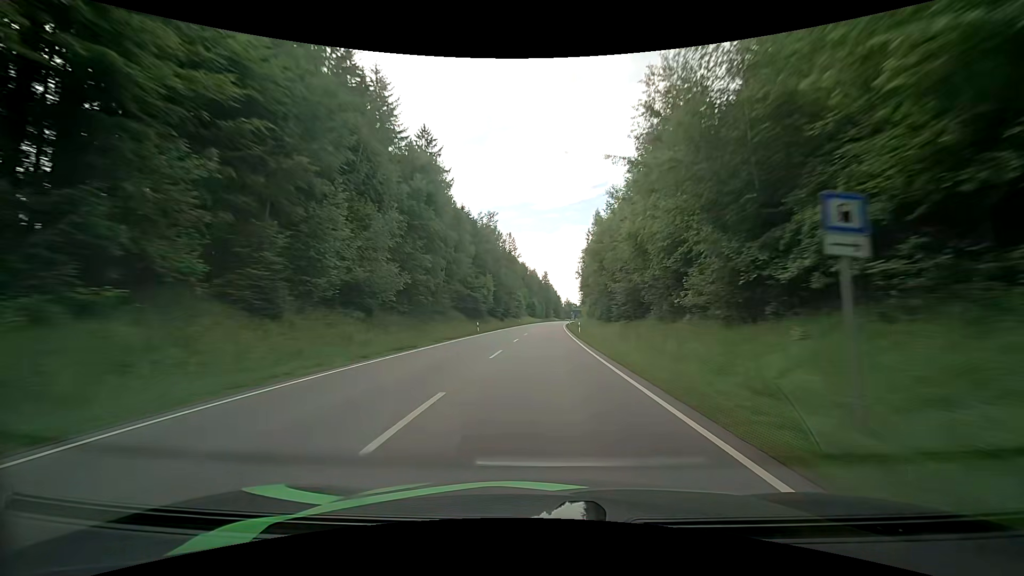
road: primary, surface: asphalt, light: Day
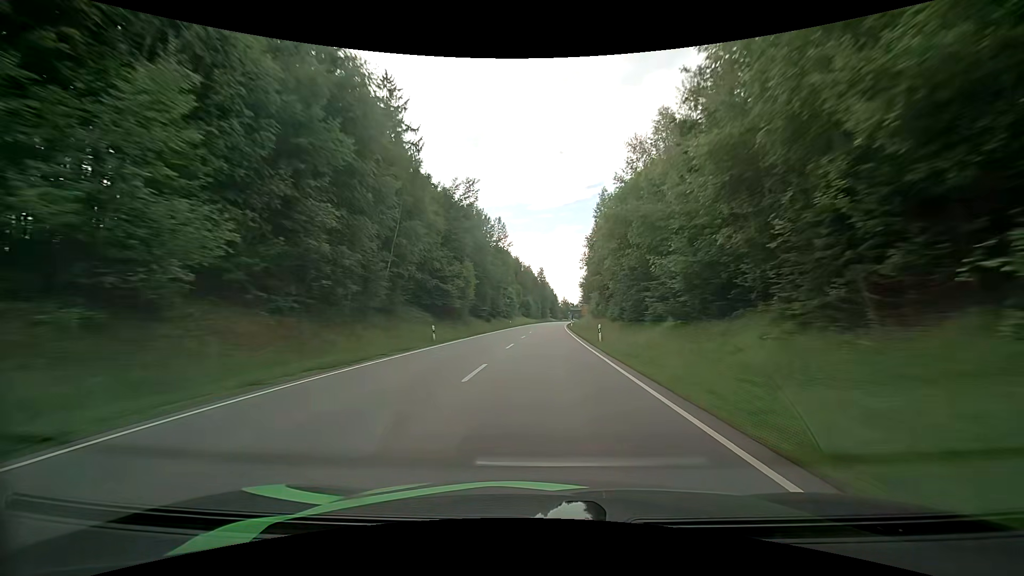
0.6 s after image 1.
(+0.2, +18.2) m; +1°
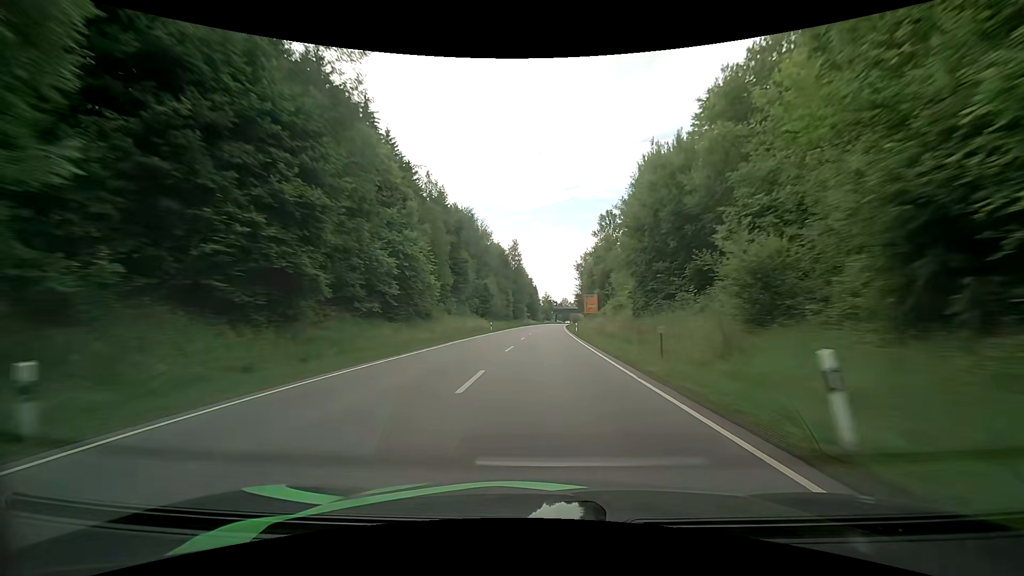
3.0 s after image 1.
(+1.2, +72.6) m; +2°
(0, +10) (0, +20) (0, +30) (0, +40) (+1, +50) (+1, +60) (+1, +70) (+2, +80) (+2, +90) (+3, +100) m
